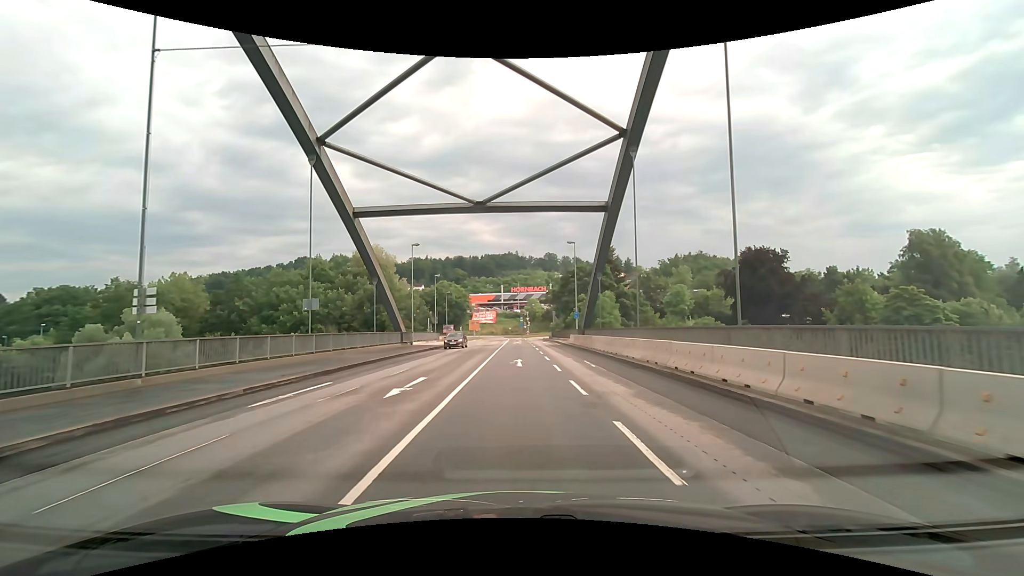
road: primary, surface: asphalt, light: Day
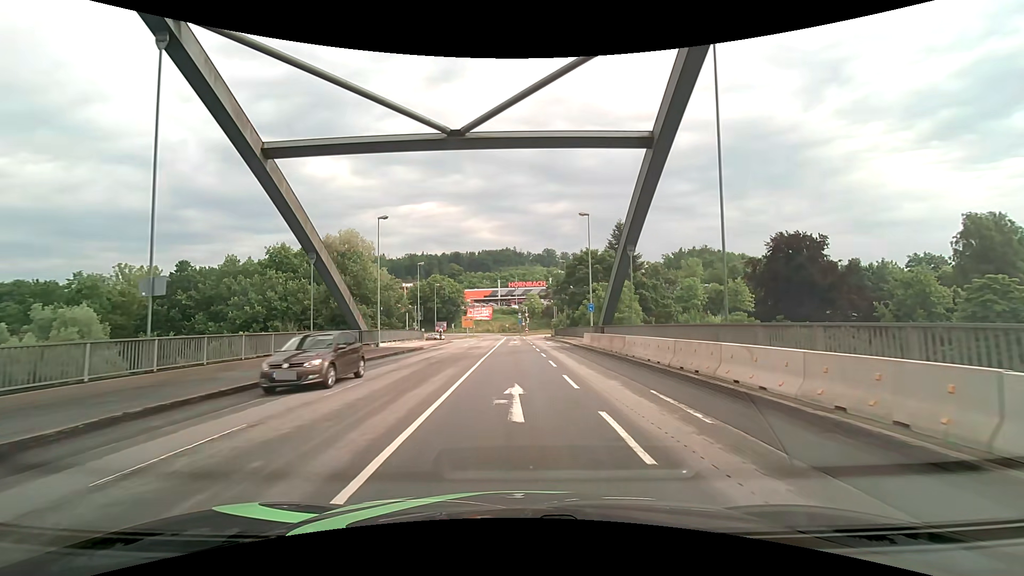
(0.0, +11.4) m; 0°
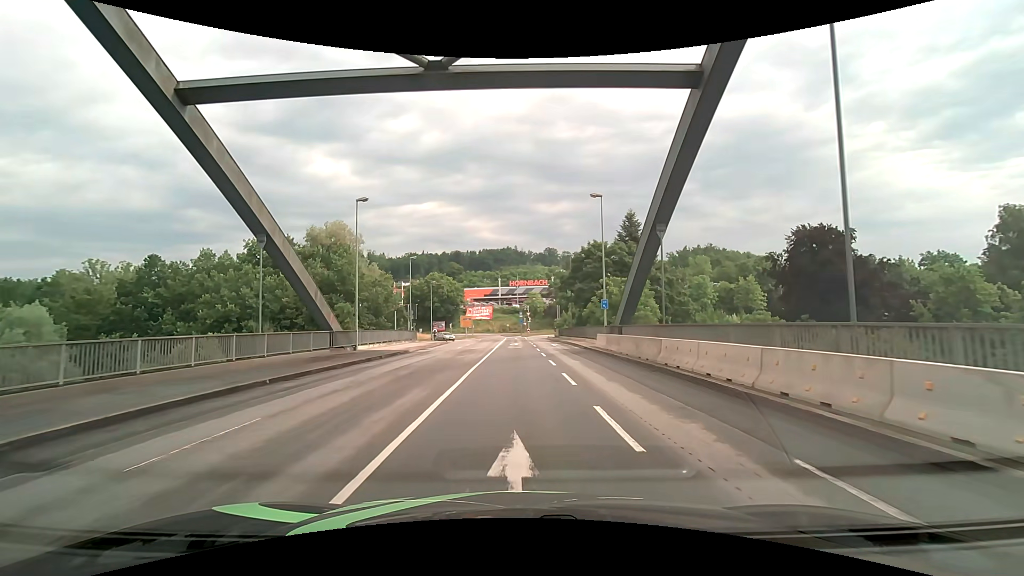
(0.0, +5.5) m; 0°
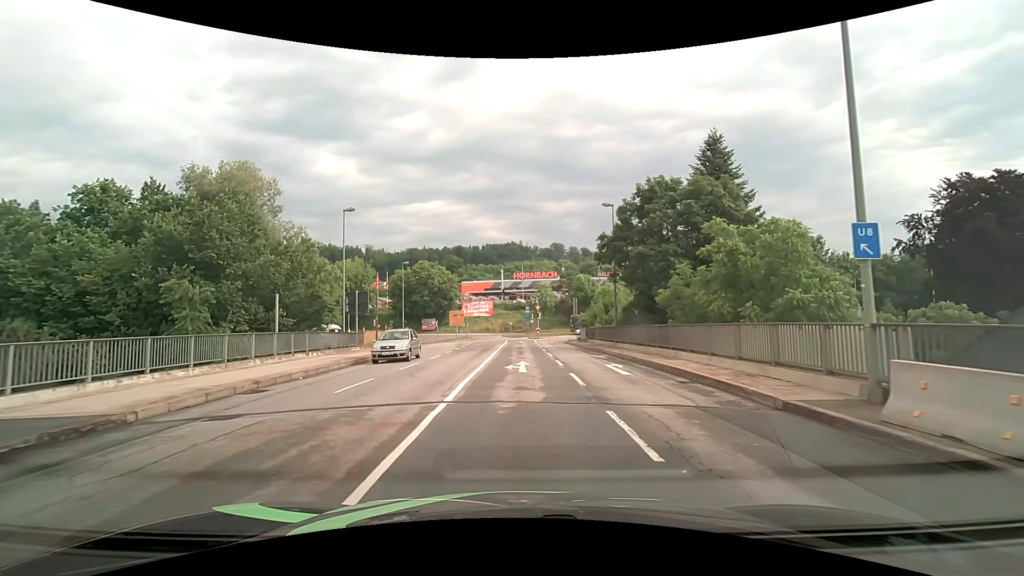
(-0.1, +24.2) m; -1°
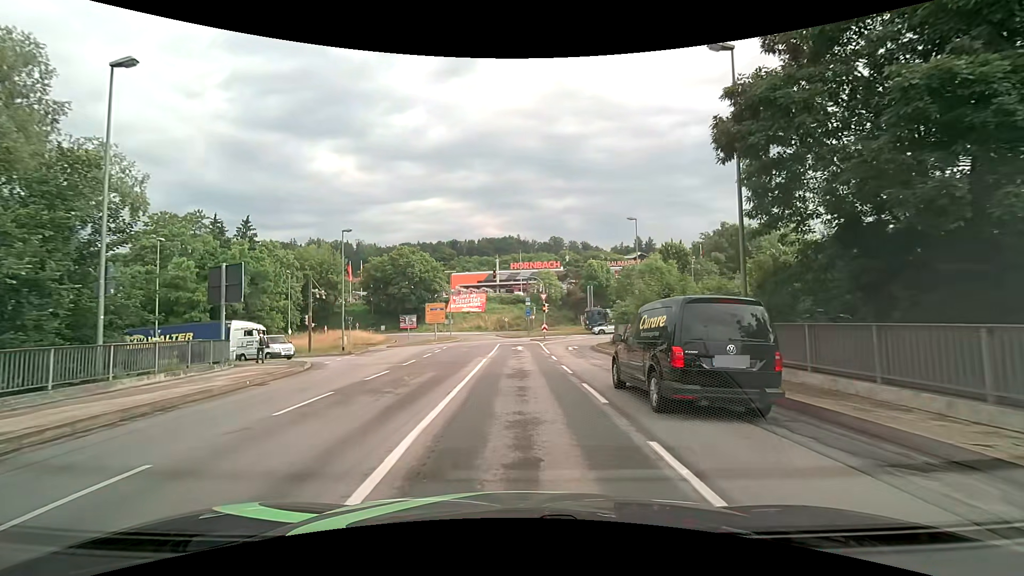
(+0.2, +20.4) m; +1°
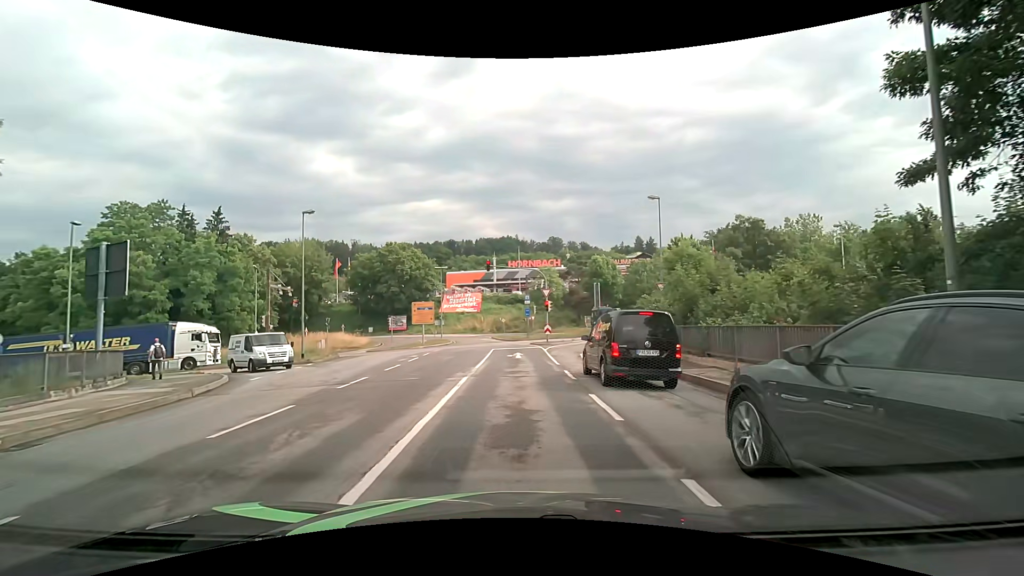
(0.0, +7.3) m; 0°
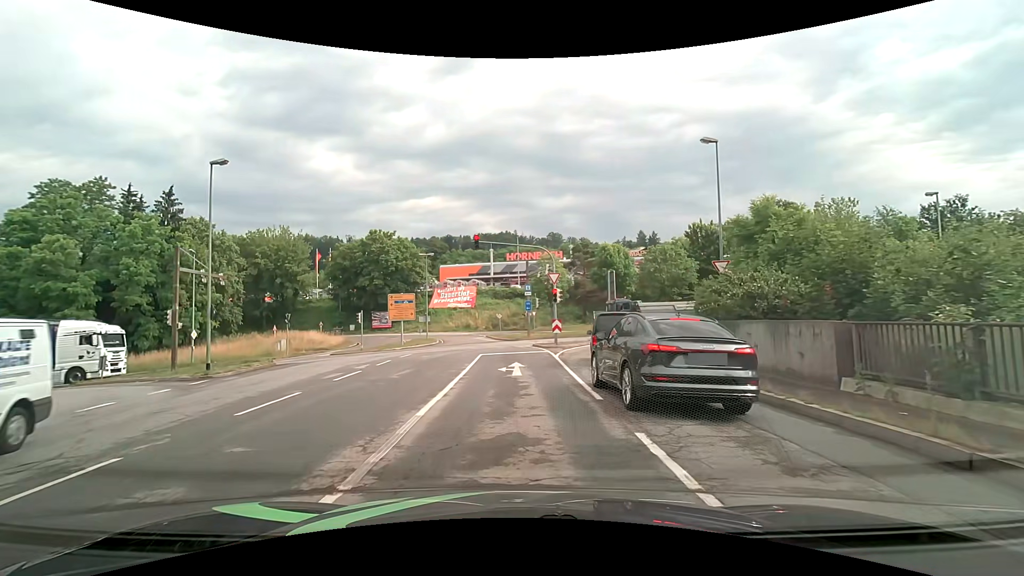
(0.0, +10.0) m; -1°
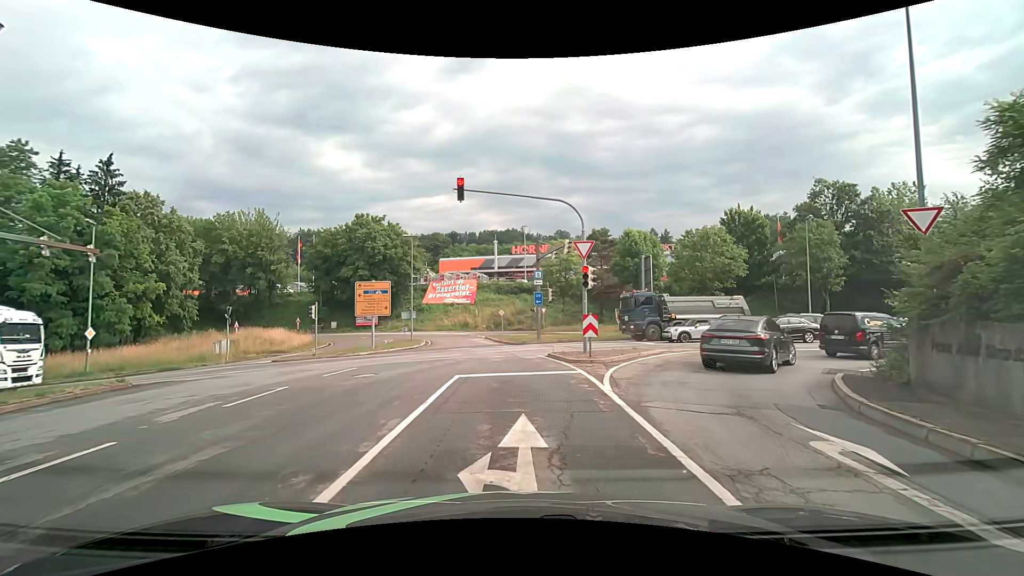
(+0.1, +11.3) m; +1°
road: primary_link
(0, +10) (-2, +20) (-10, +26) (-20, +28) (-30, +28) (-40, +27) (-50, +26) (-59, +25) (-69, +24) (-79, +23) m
